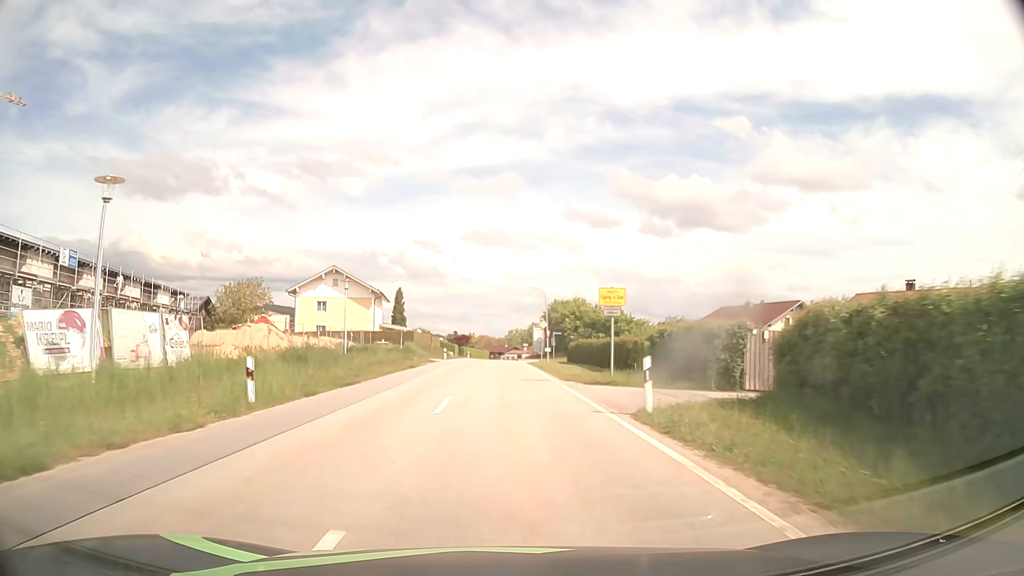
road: tertiary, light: Day
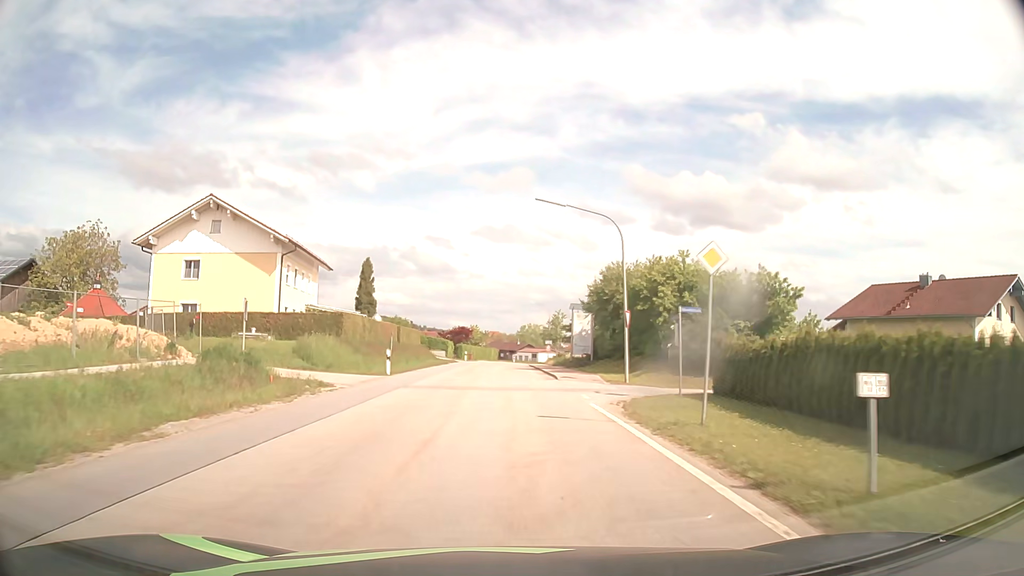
(-0.3, +36.9) m; -1°
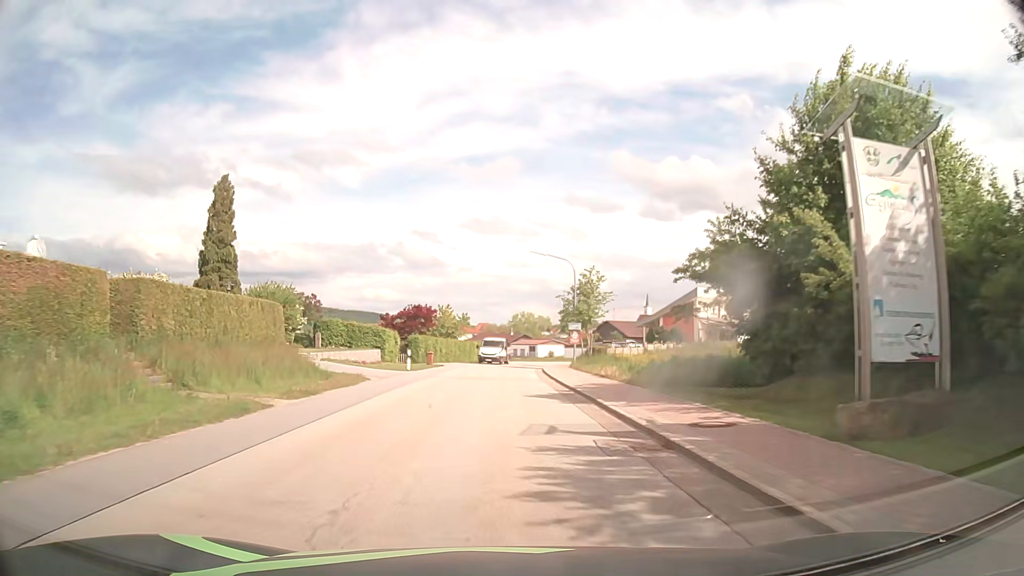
(+0.2, +41.2) m; +1°
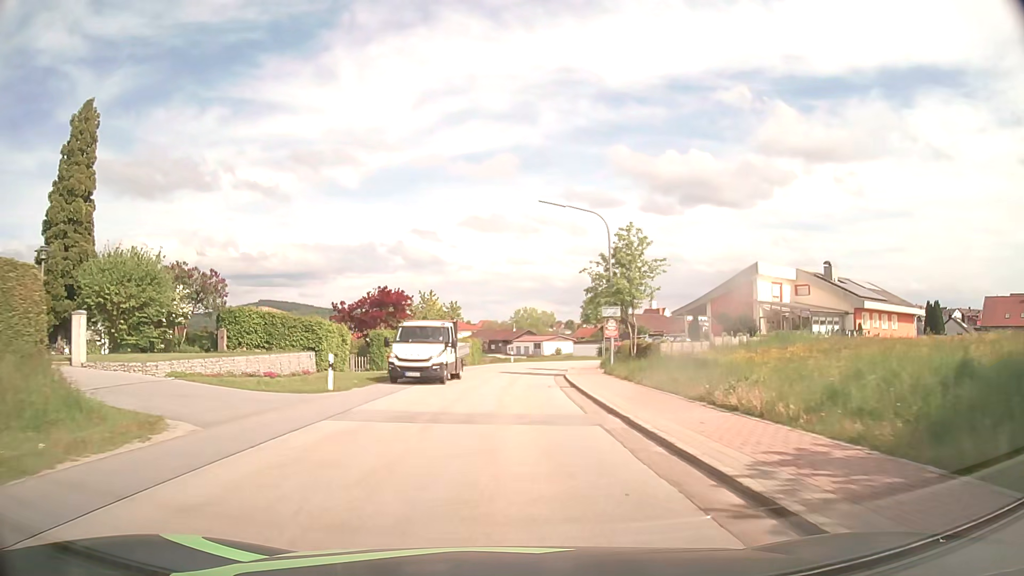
(-0.1, +16.2) m; -1°
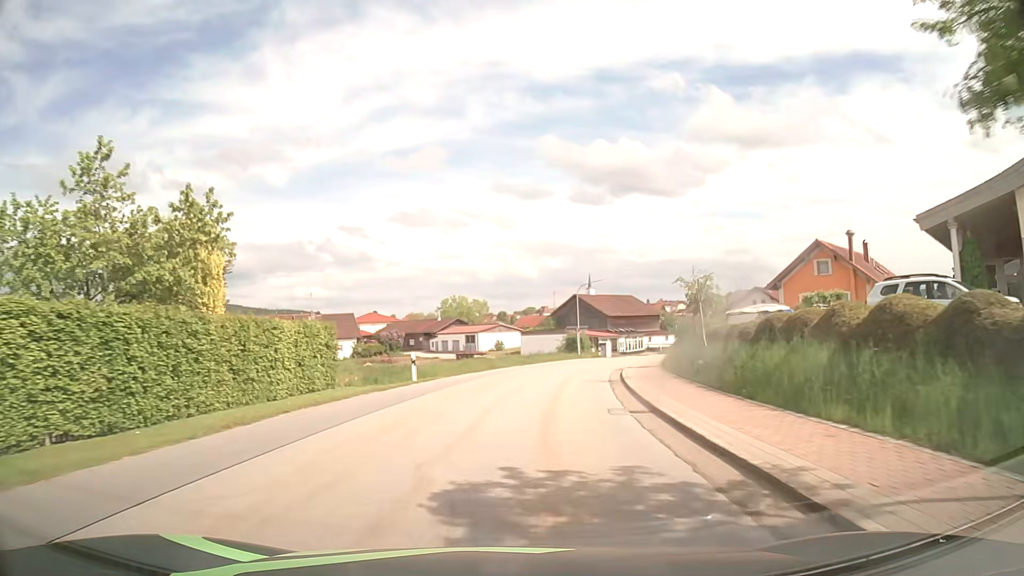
(+1.2, +40.1) m; +6°
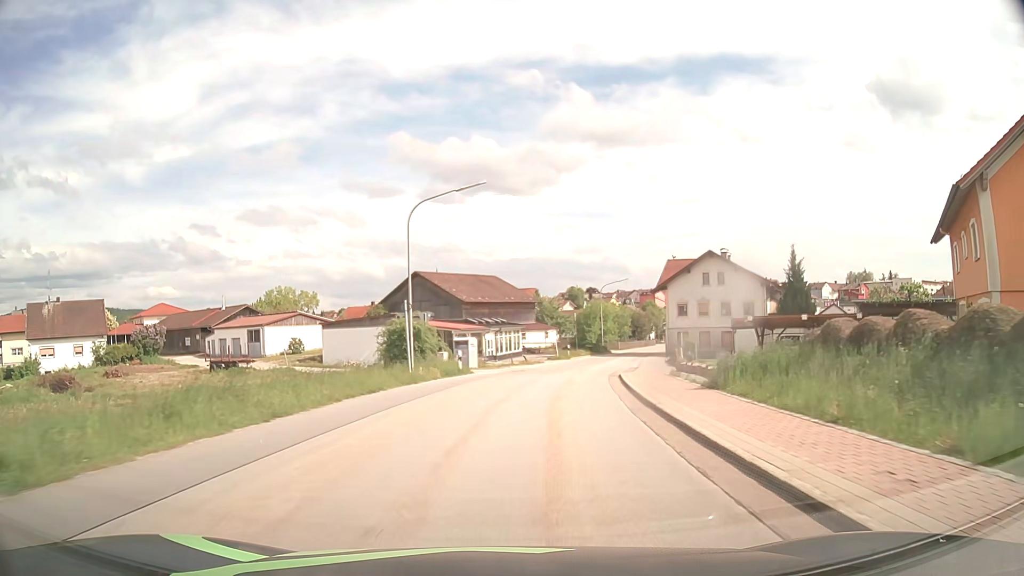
(+4.7, +39.6) m; +13°
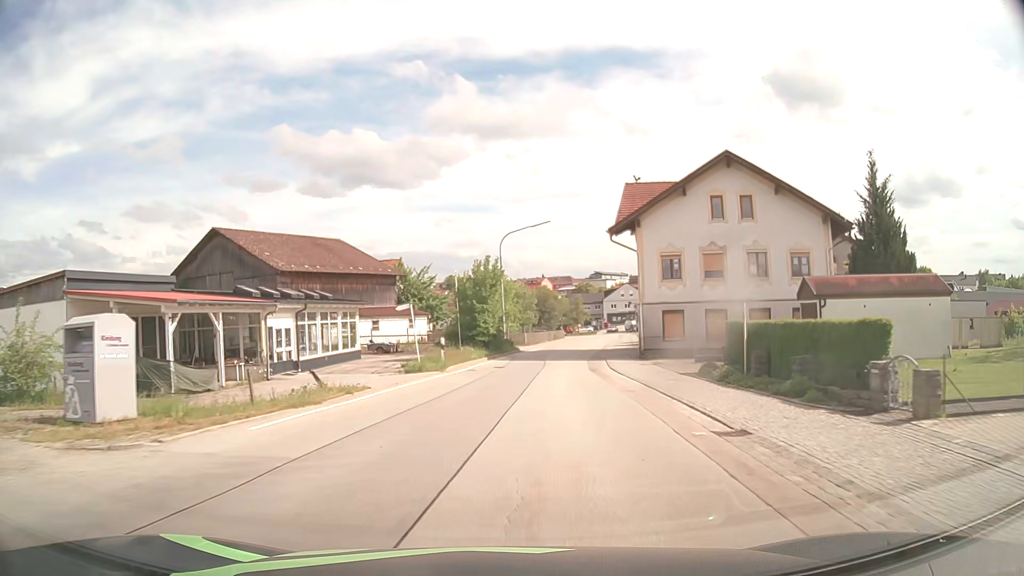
(+2.9, +32.3) m; +10°
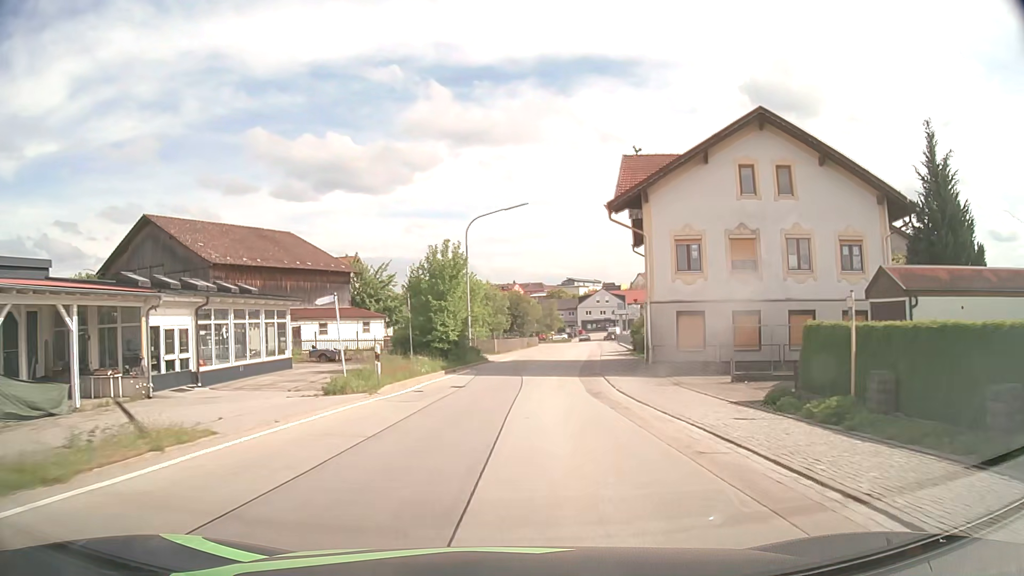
(+0.2, +7.9) m; +3°
(0, +10) (+1, +20) (+2, +30) (+3, +40) (+5, +50) (+6, +60) (+7, +70) (+8, +80) (+9, +89) (+10, +99) m
